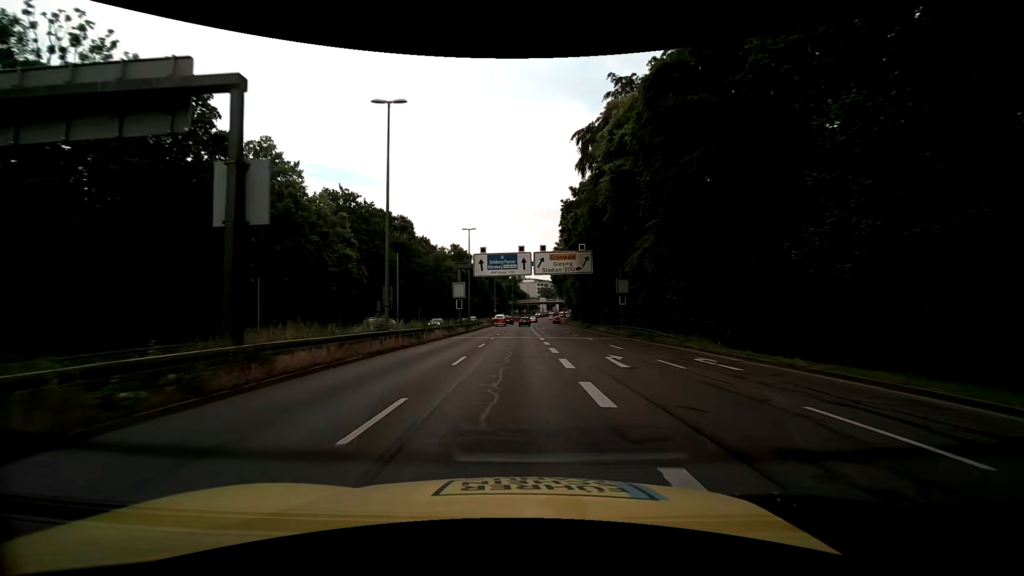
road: trunk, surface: asphalt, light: Day
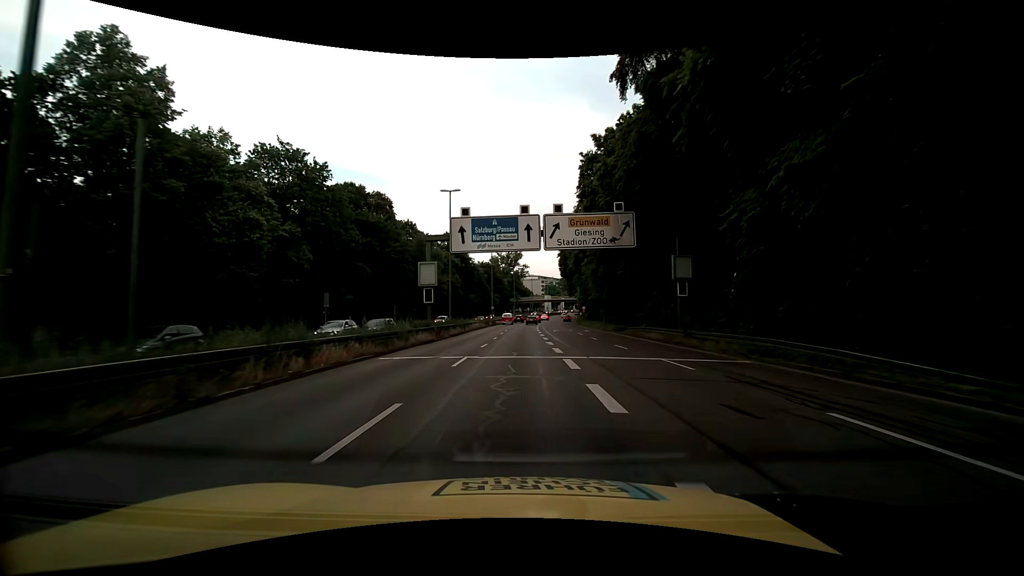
(0.0, +18.5) m; 0°
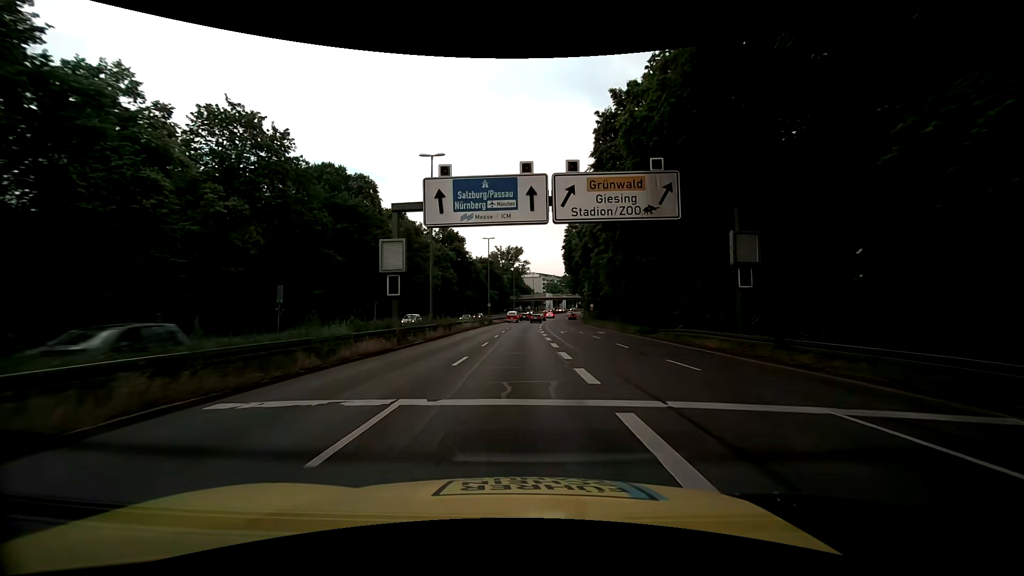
(-0.1, +9.2) m; 0°
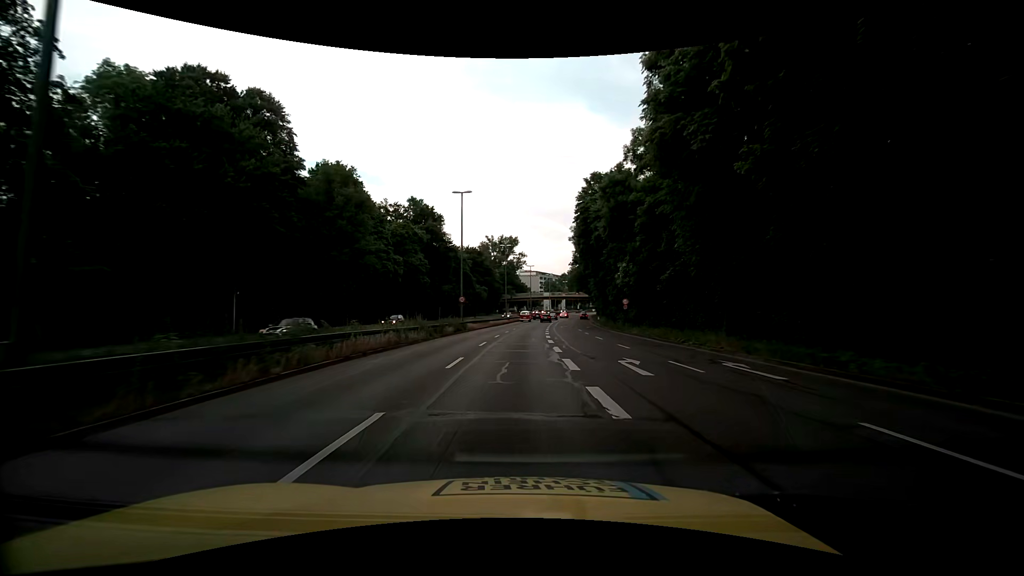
(-0.1, +27.7) m; +1°
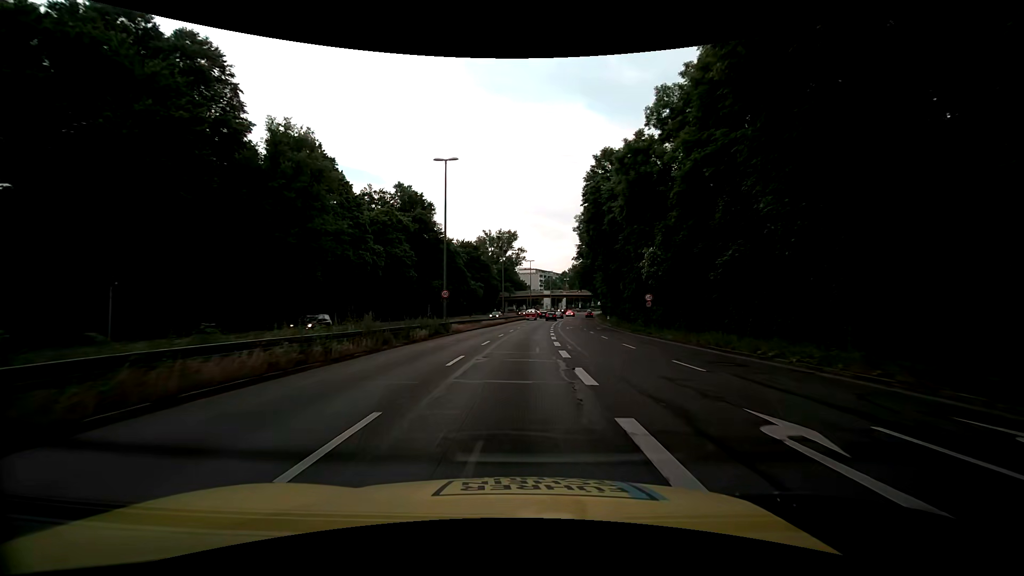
(-0.1, +9.2) m; -1°
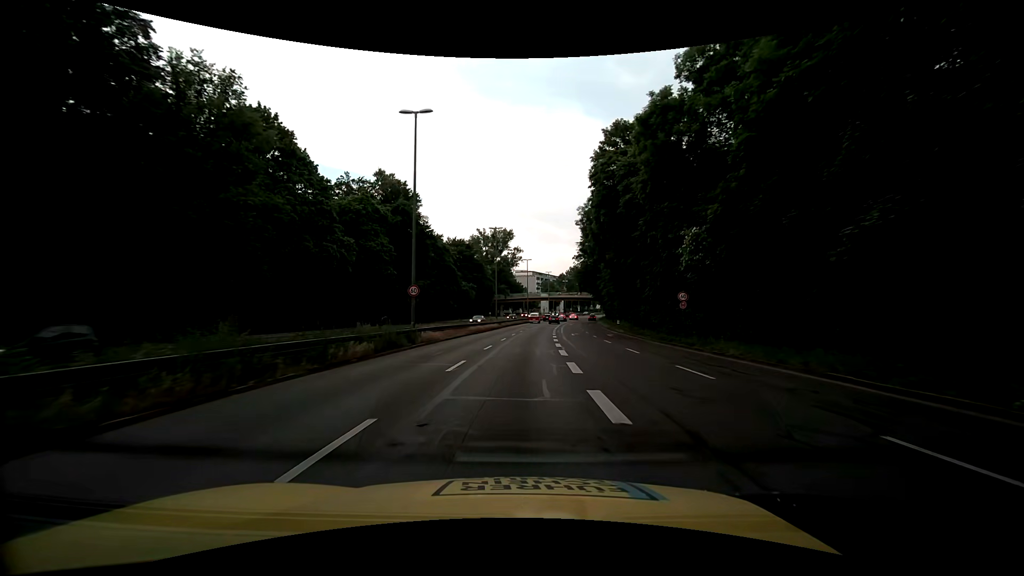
(+0.1, +9.1) m; +1°
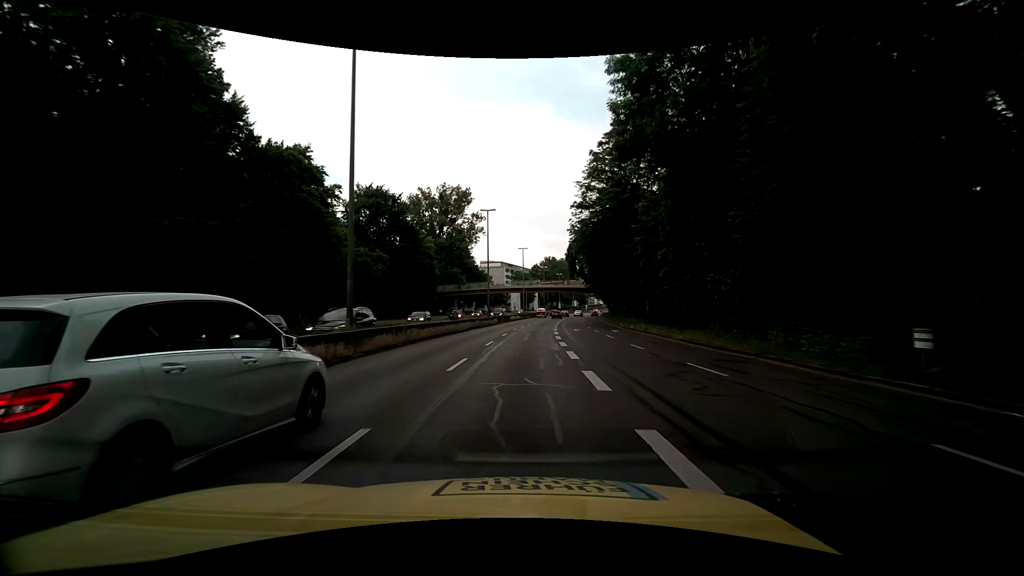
(+1.2, +45.7) m; +3°
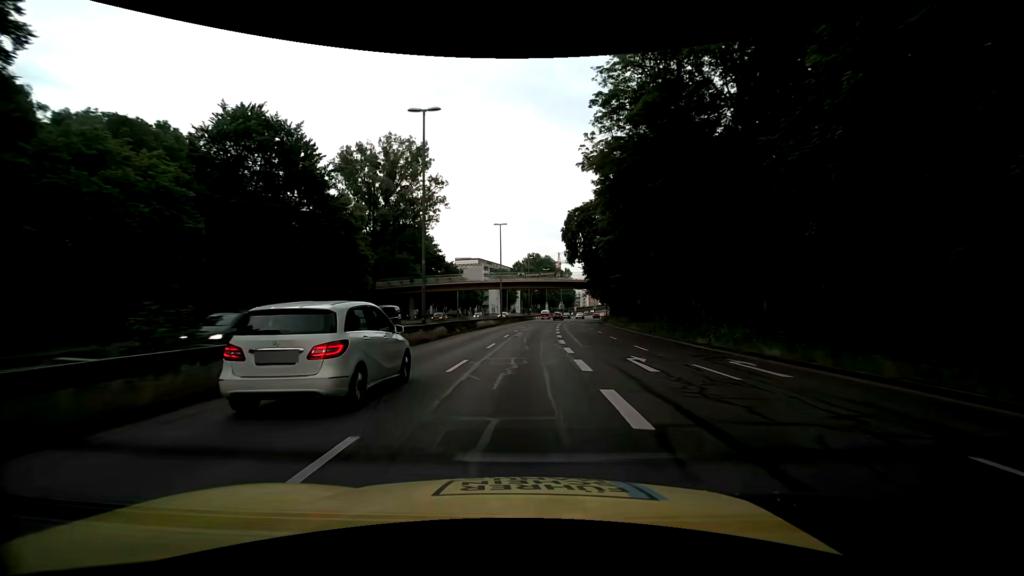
(+0.5, +27.4) m; +3°
(0, +10) (0, +20) (0, +30) (+1, +40) (+1, +50) (+2, +60) (+3, +70) (+4, +80) (+5, +90) (+6, +100) m
